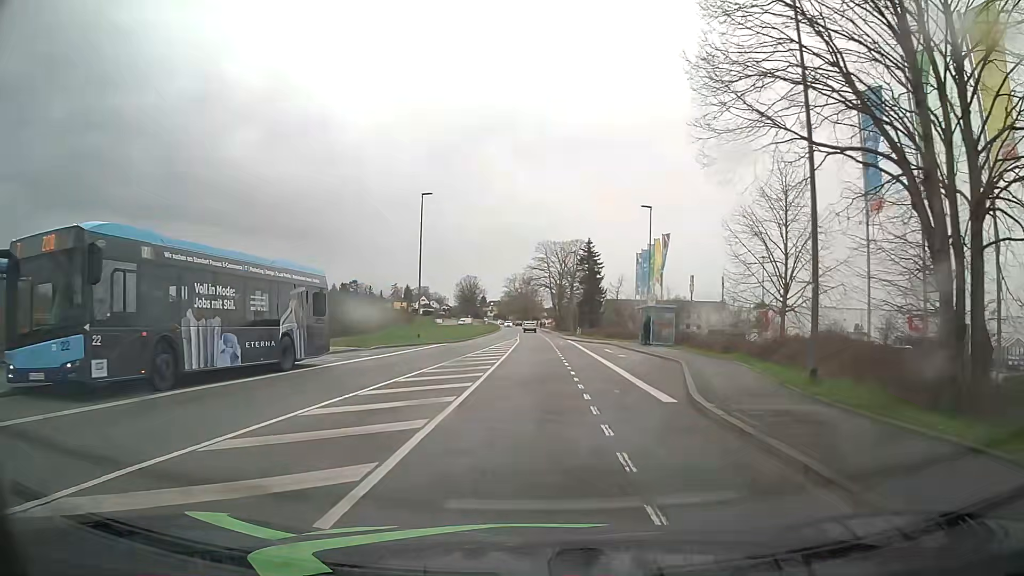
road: tertiary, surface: asphalt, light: Day
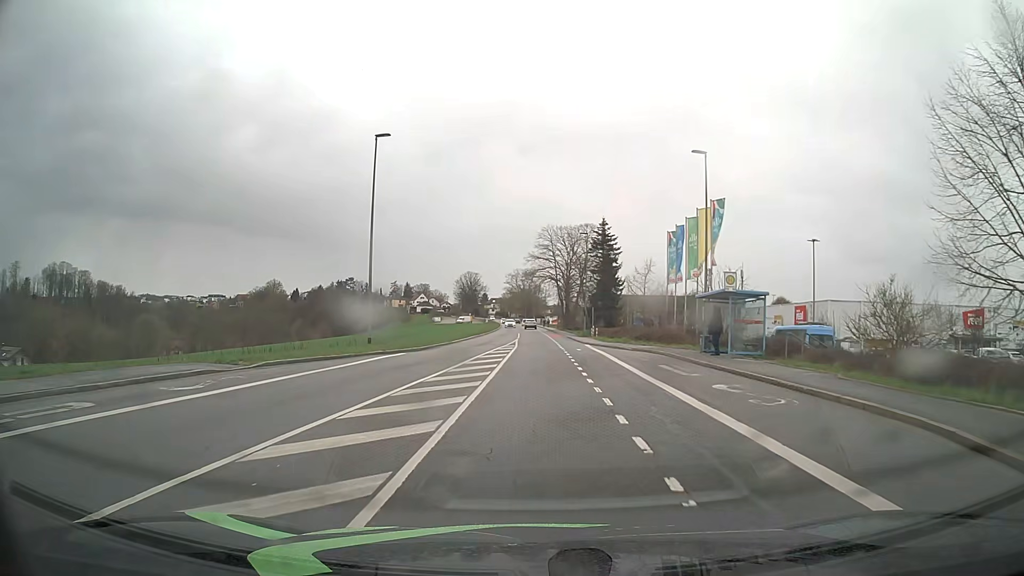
(0.0, +15.4) m; 0°
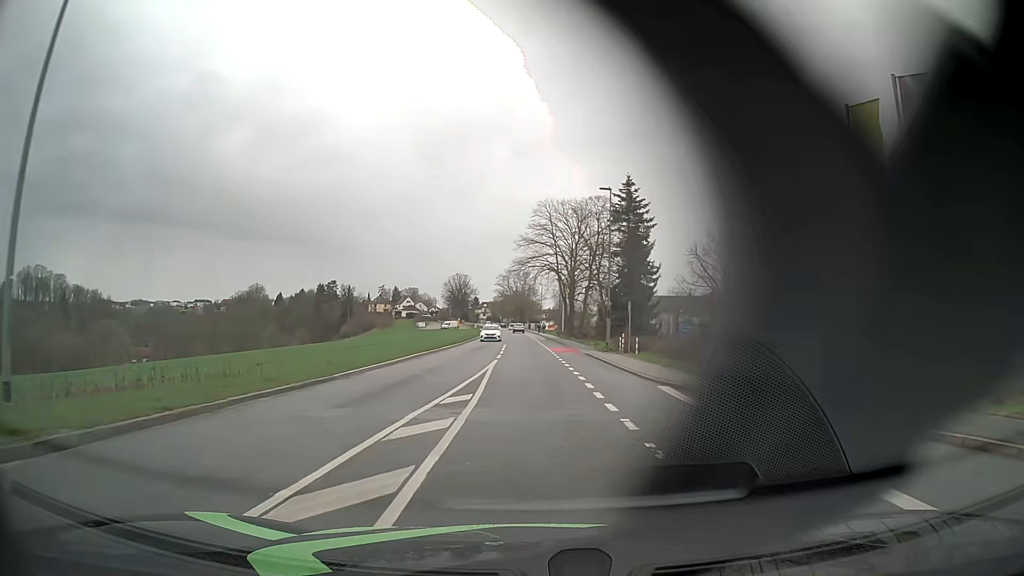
(0.0, +24.4) m; 0°
